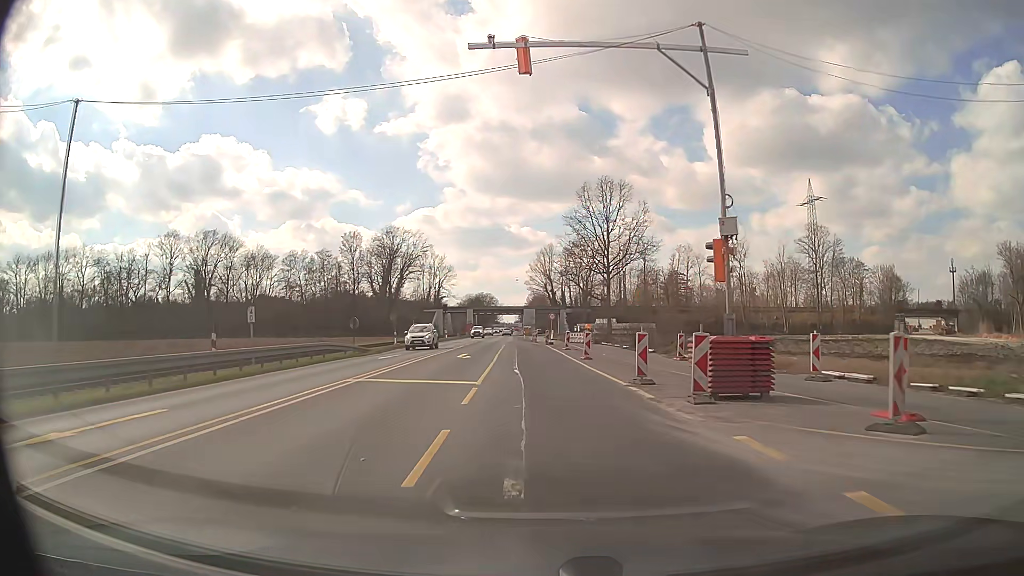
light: Day
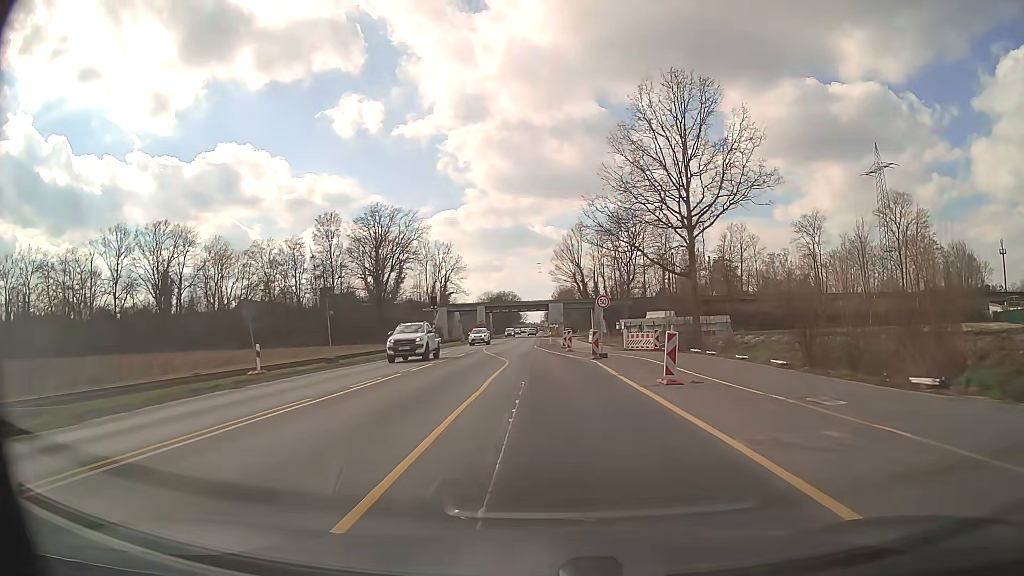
(-0.7, +30.4) m; -2°
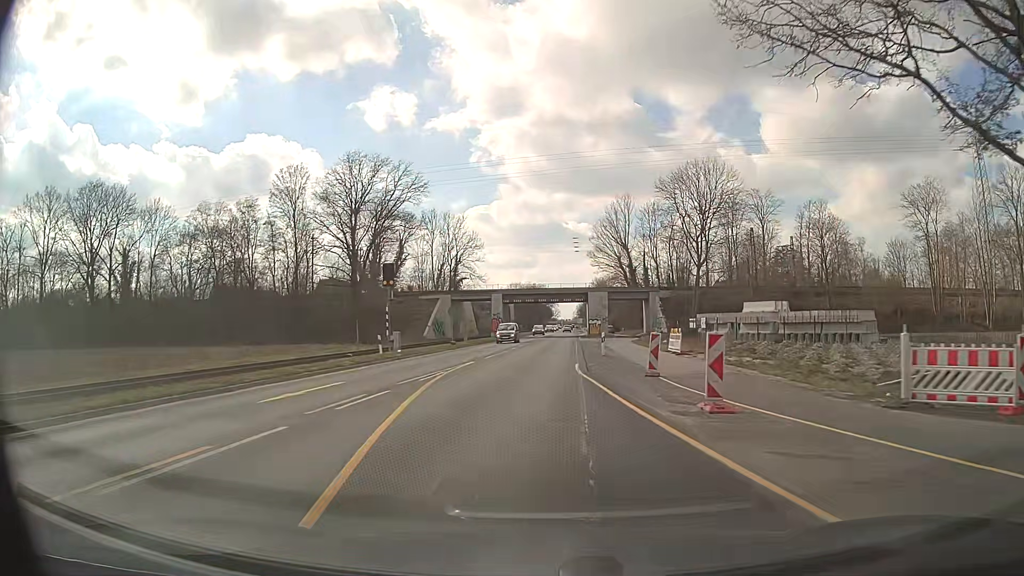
(-0.7, +30.5) m; -3°
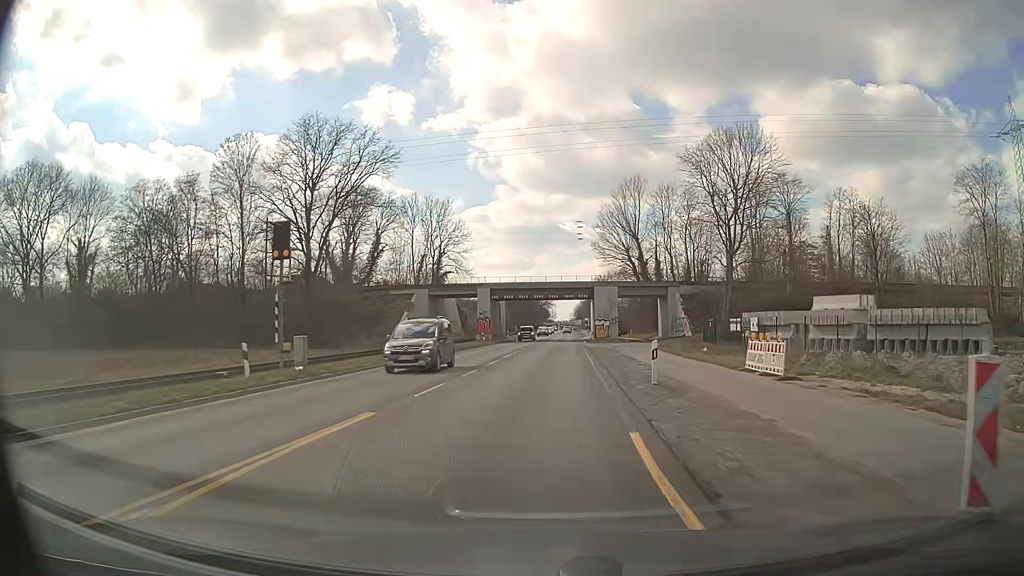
(0.0, +15.3) m; 0°
(0, +10) (0, +20) (0, +30) (+1, +40) (+1, +50) (+1, +60) (+2, +70) (+2, +80) (+2, +90) (+3, +100) m
